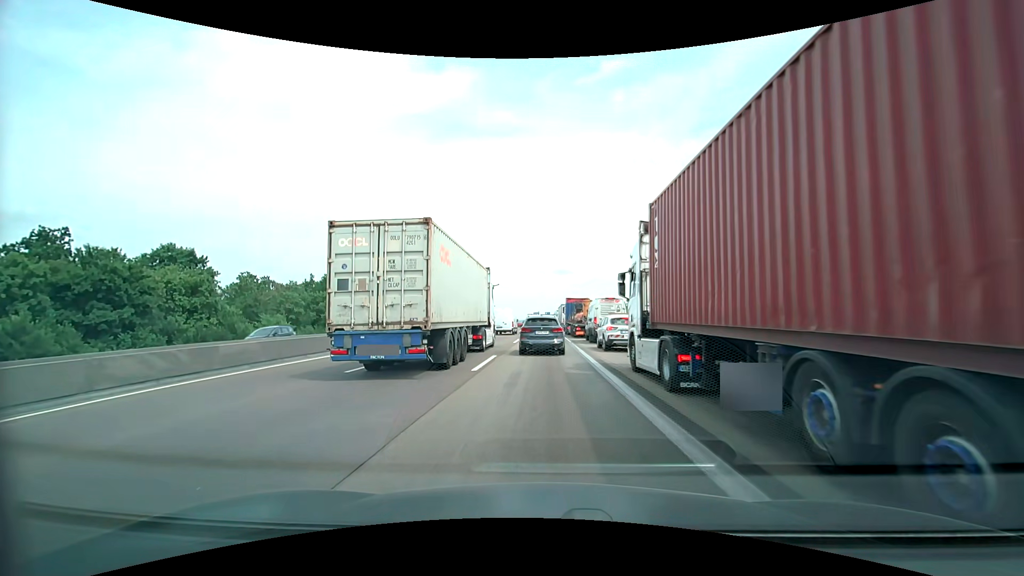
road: motorway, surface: asphalt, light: Day
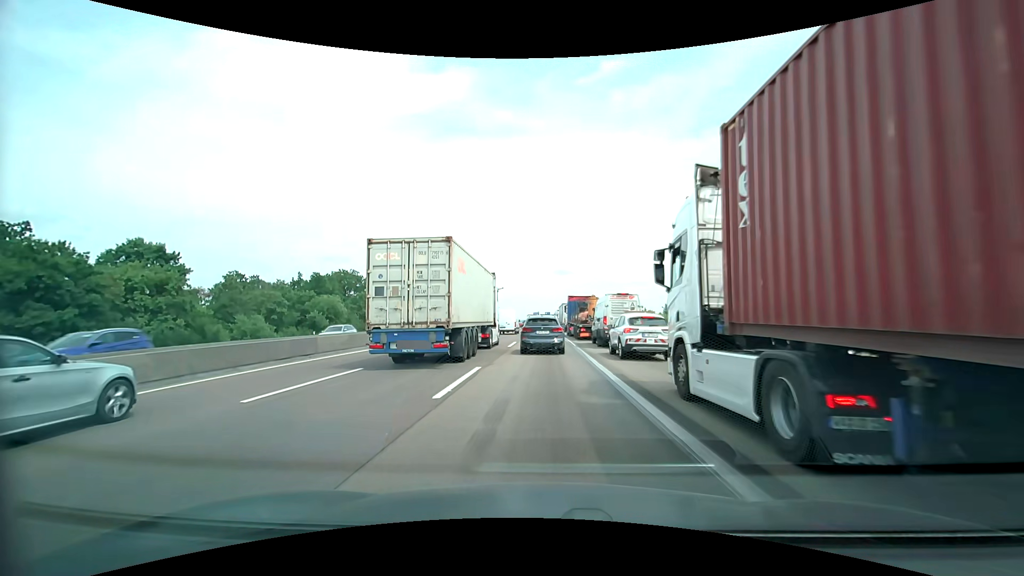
(0.0, +4.8) m; 0°
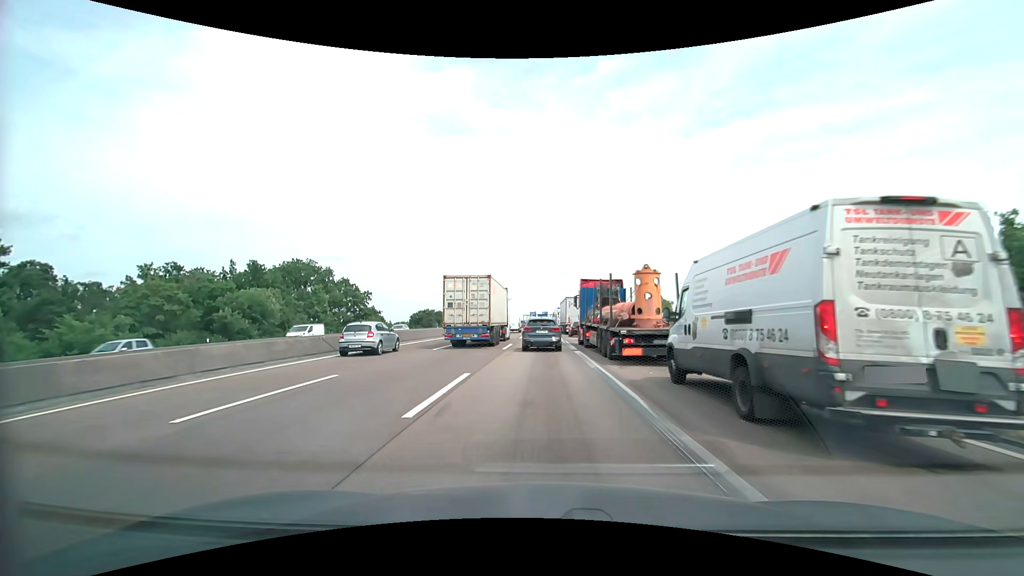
(+0.1, +19.7) m; +1°
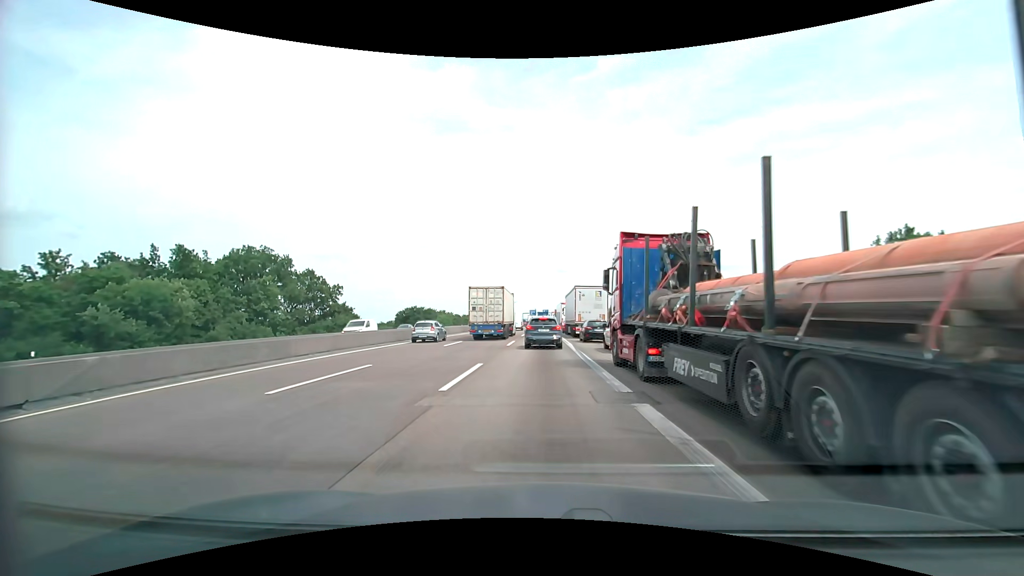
(0.0, +15.4) m; 0°
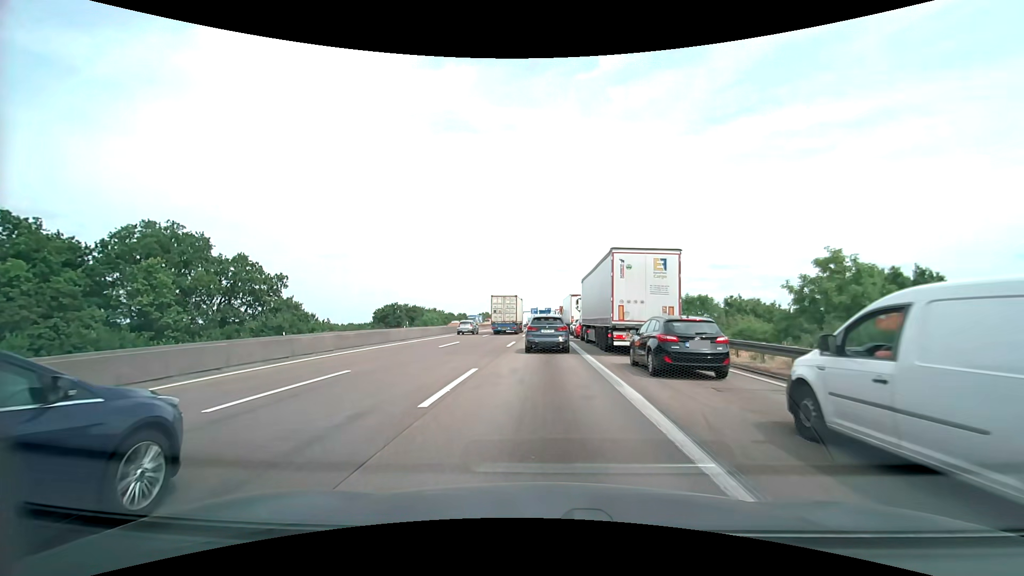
(-0.1, +20.0) m; 0°
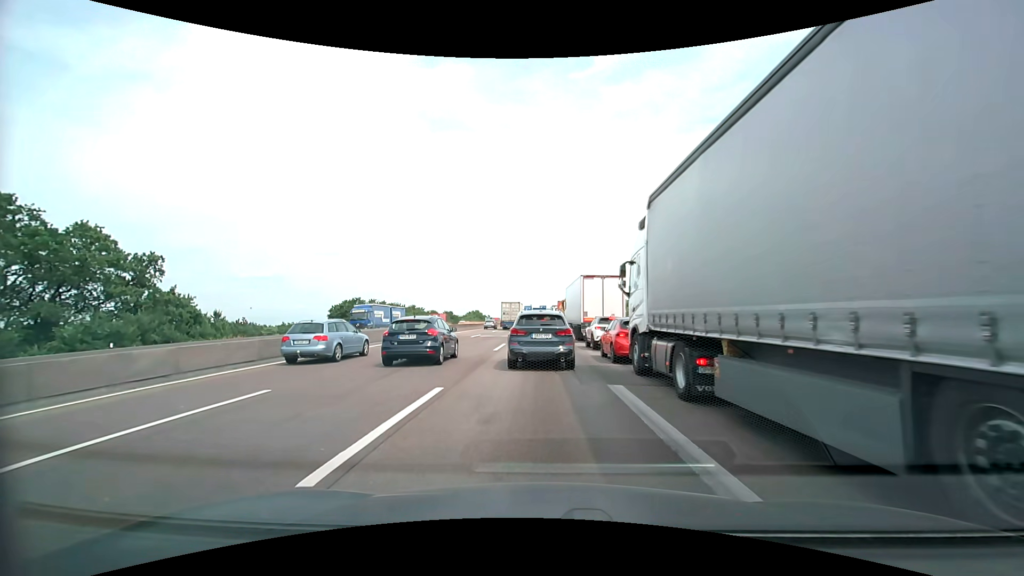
(-0.1, +21.6) m; +1°
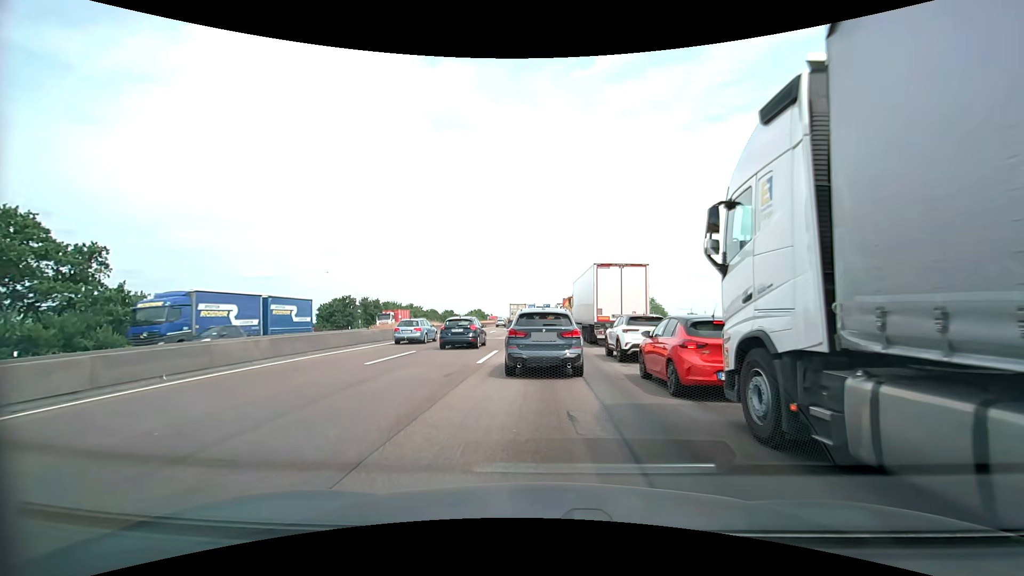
(-0.1, +6.7) m; -1°
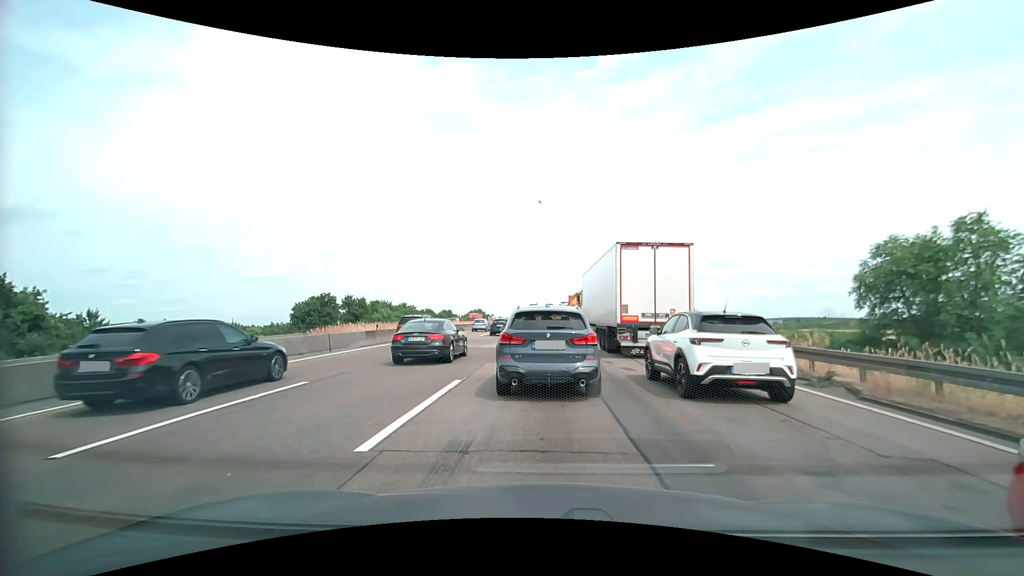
(-0.1, +9.9) m; -1°
